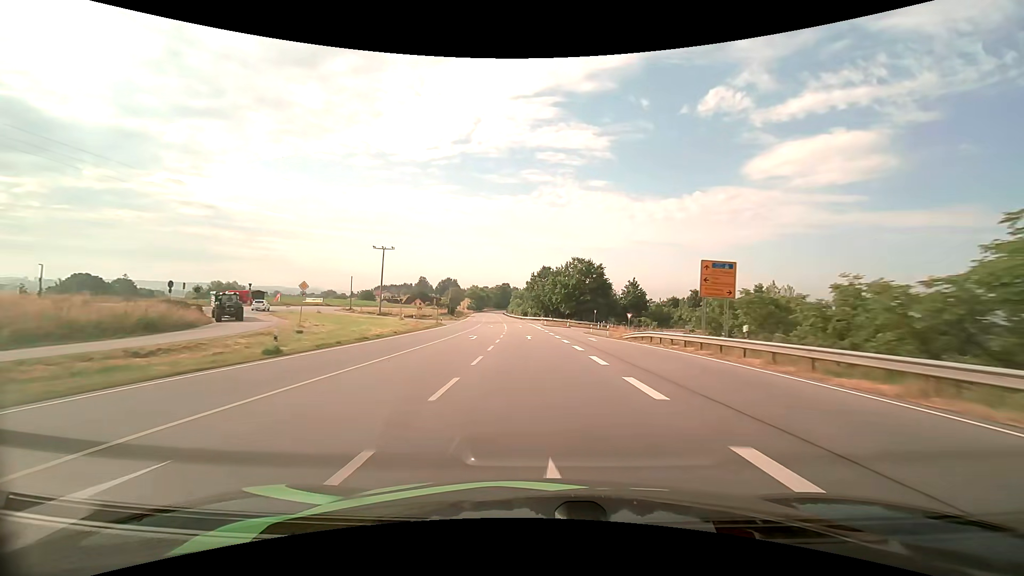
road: primary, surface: asphalt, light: Day
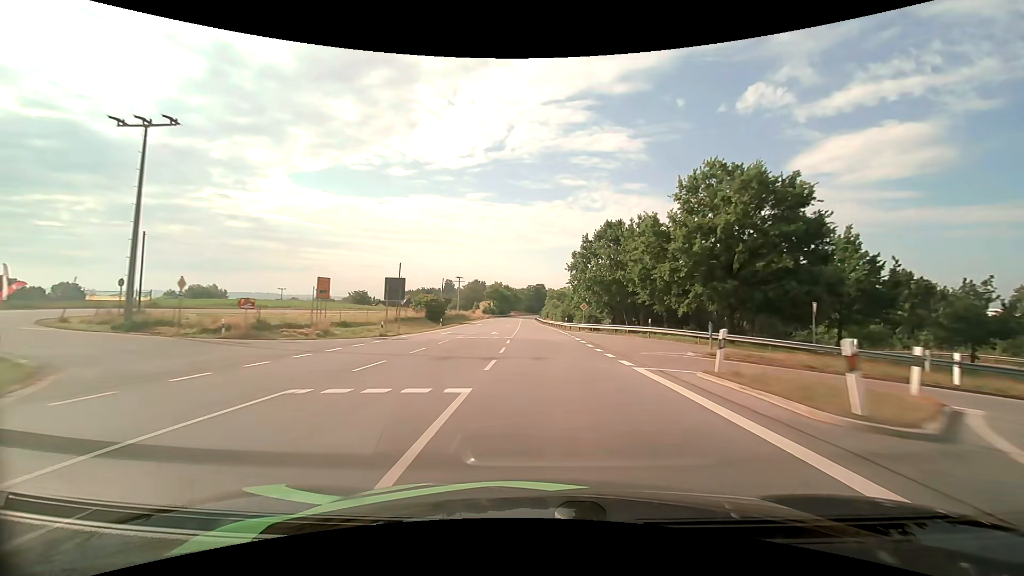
(-2.9, +61.6) m; -5°
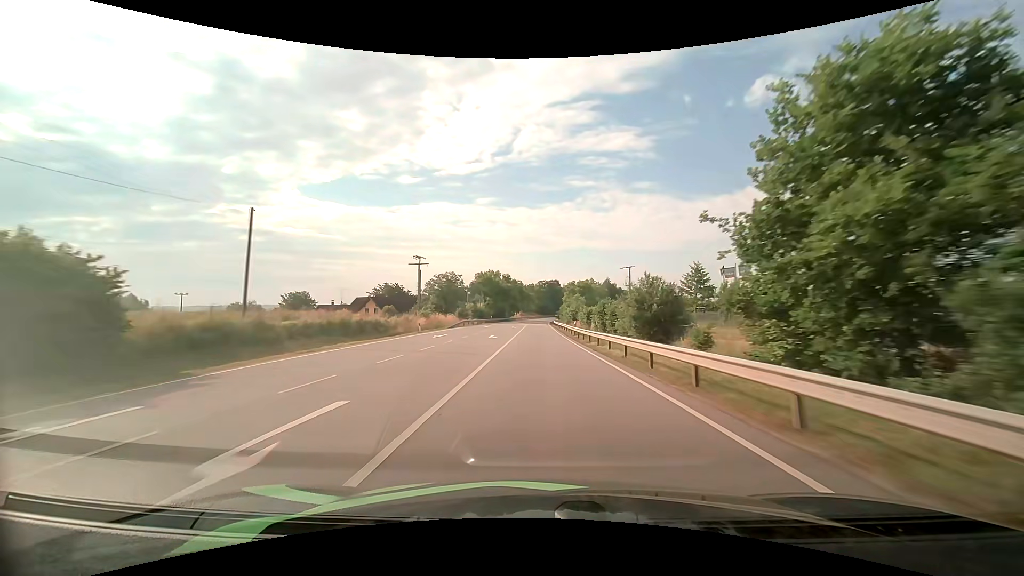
(-0.6, +63.0) m; -1°
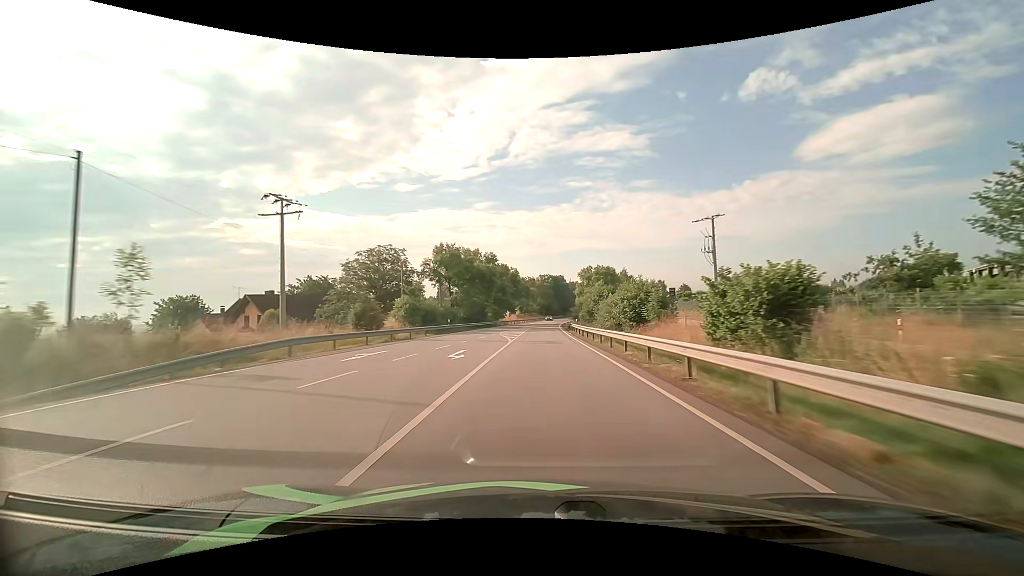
(-0.3, +47.6) m; 0°
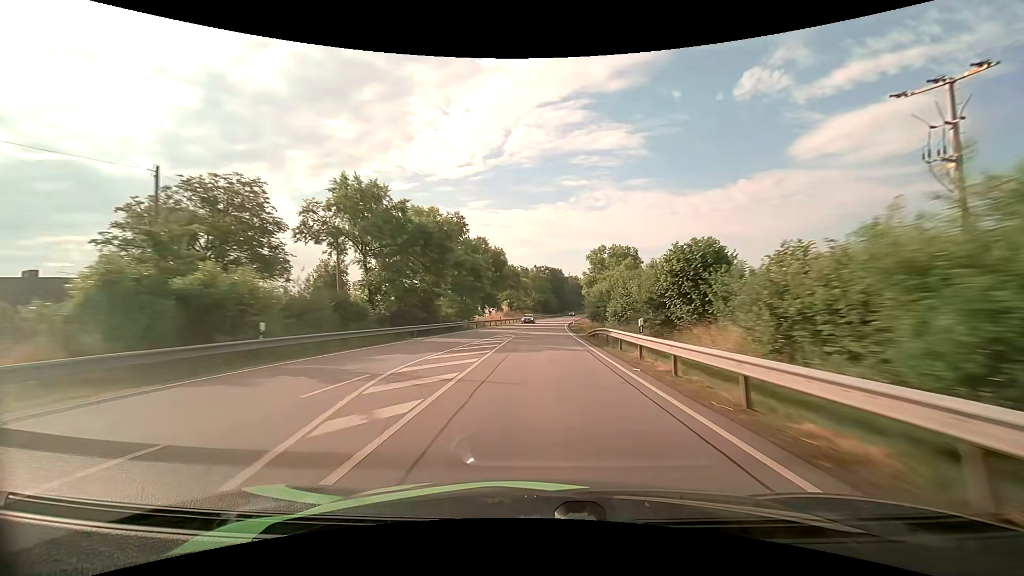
(+0.2, +31.4) m; +1°
